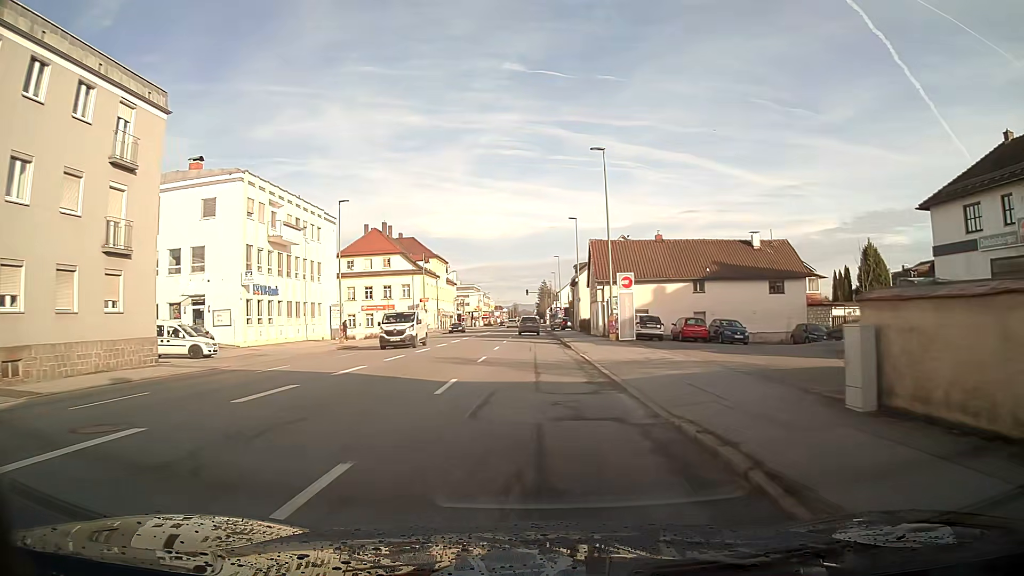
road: tertiary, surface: asphalt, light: Day
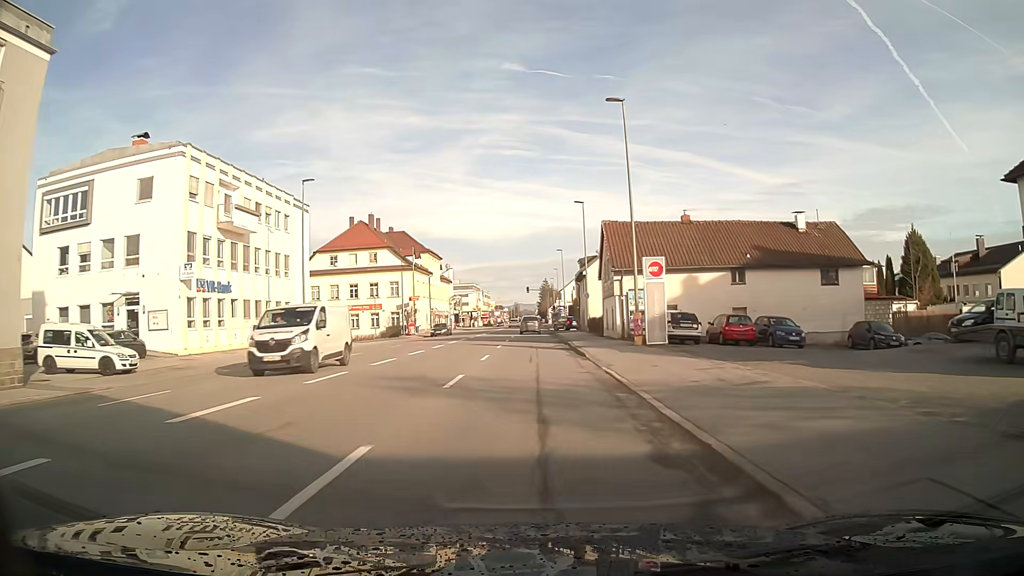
(0.0, +8.2) m; 0°
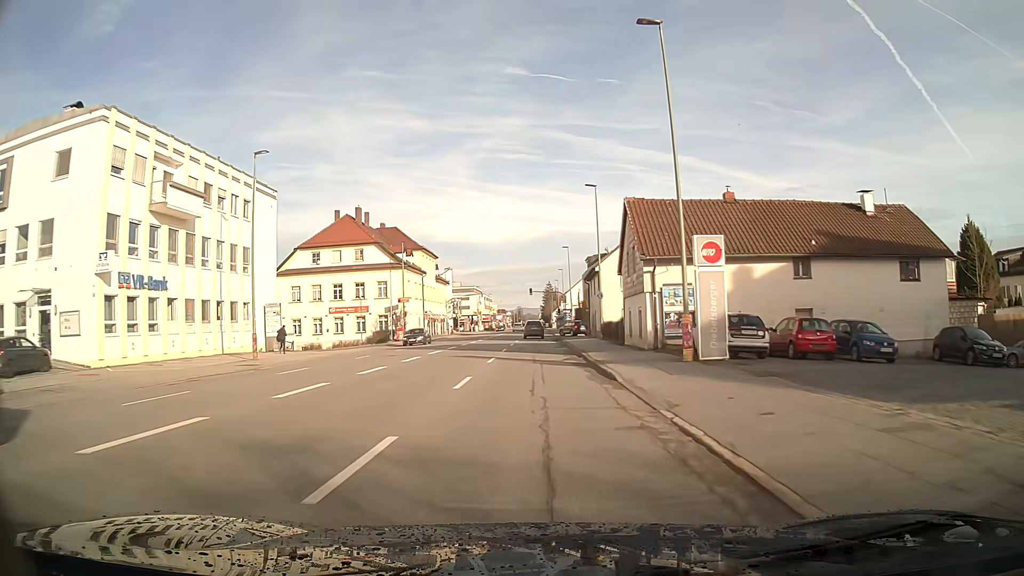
(0.0, +8.2) m; 0°
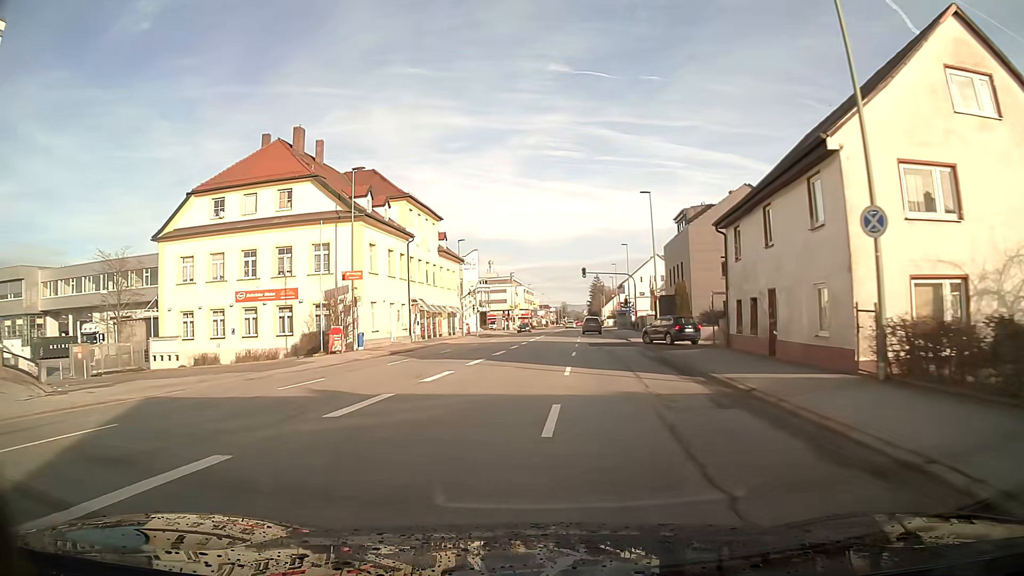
(-1.1, +33.2) m; -4°
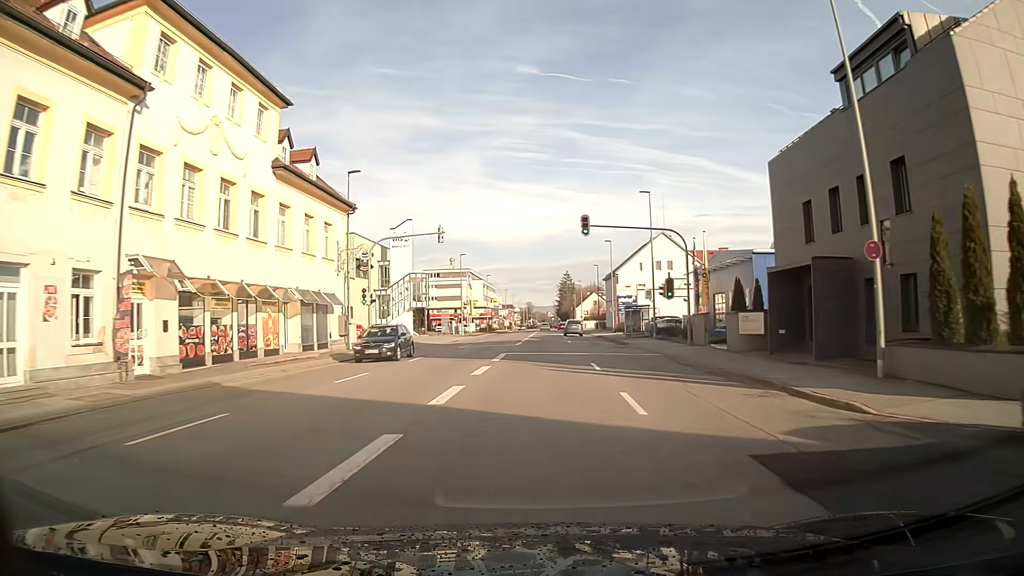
(+0.9, +34.3) m; +3°
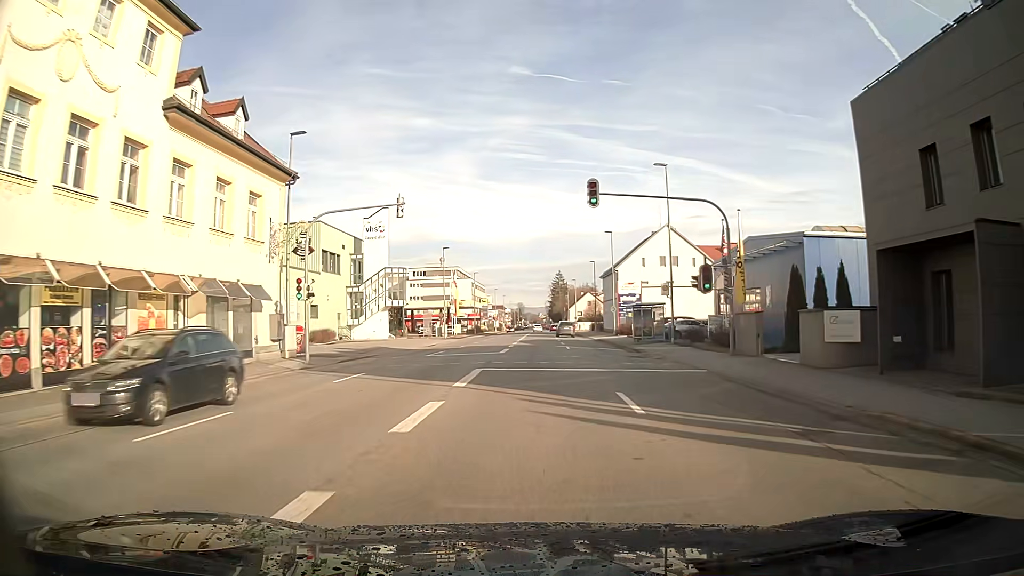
(+0.1, +8.8) m; +1°
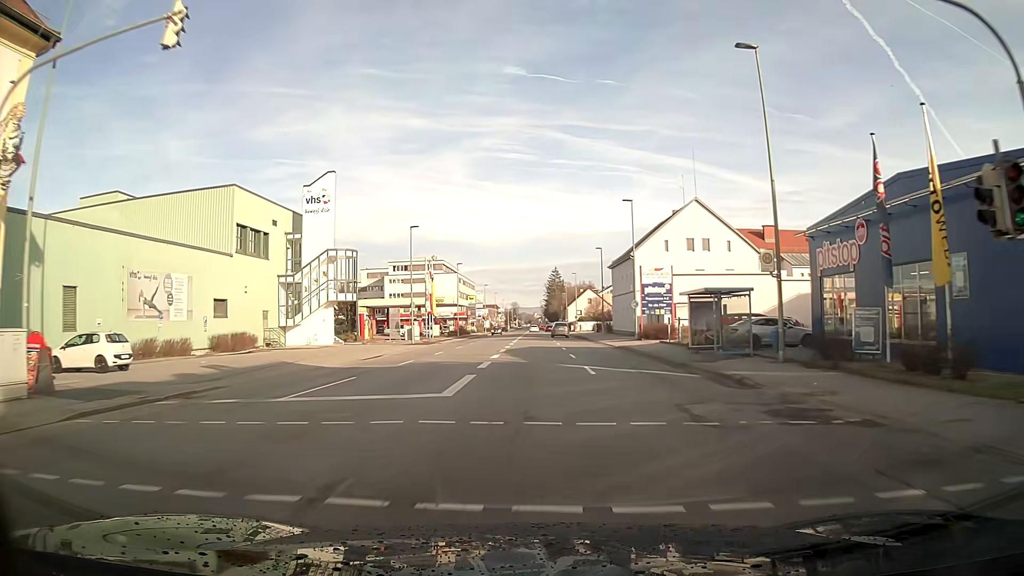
(0.0, +17.6) m; 0°
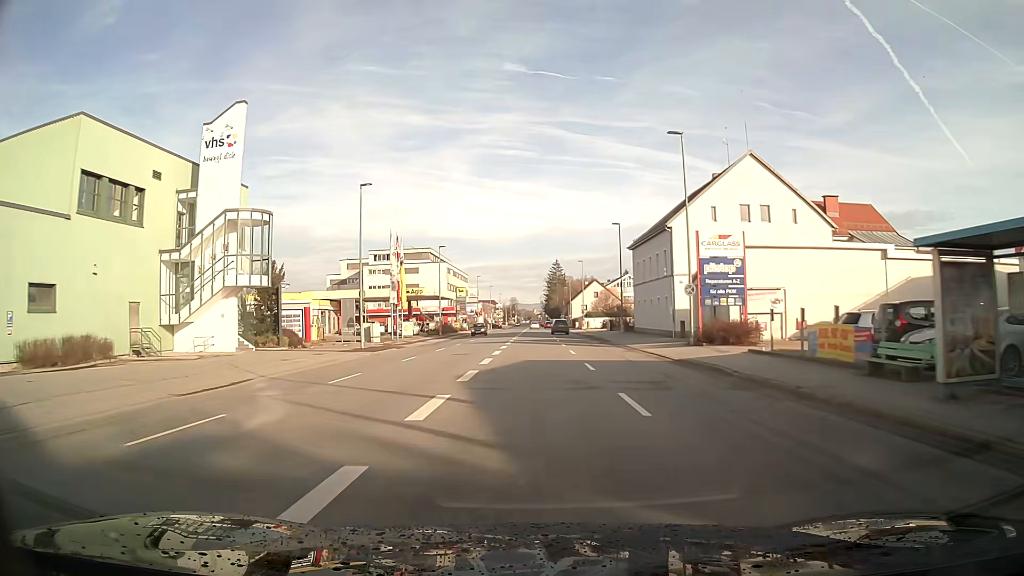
(0.0, +17.7) m; 0°
